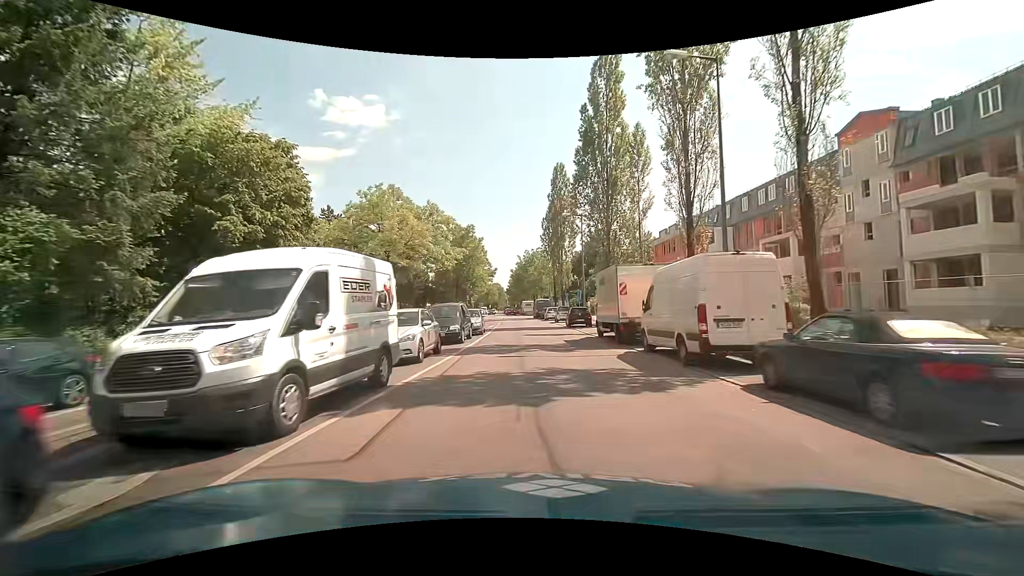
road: secondary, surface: asphalt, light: Day
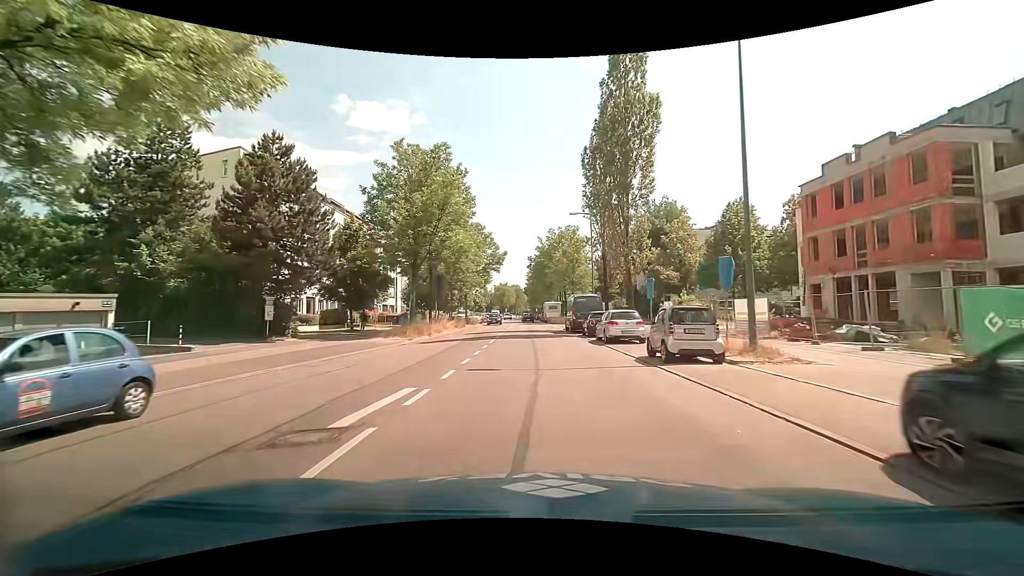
(-0.9, +33.5) m; -3°
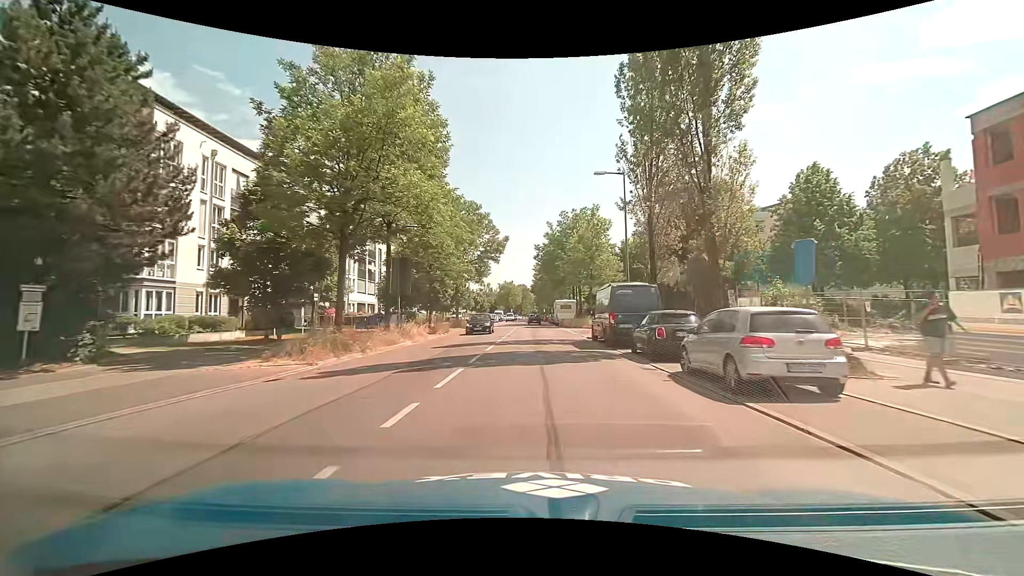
(0.0, +13.5) m; -1°
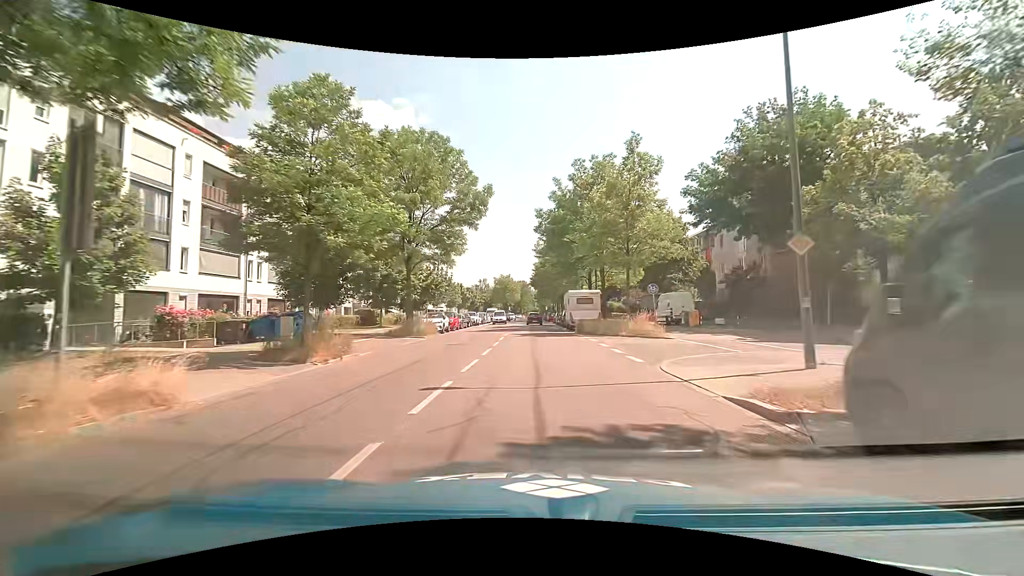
(0.0, +20.4) m; +1°
